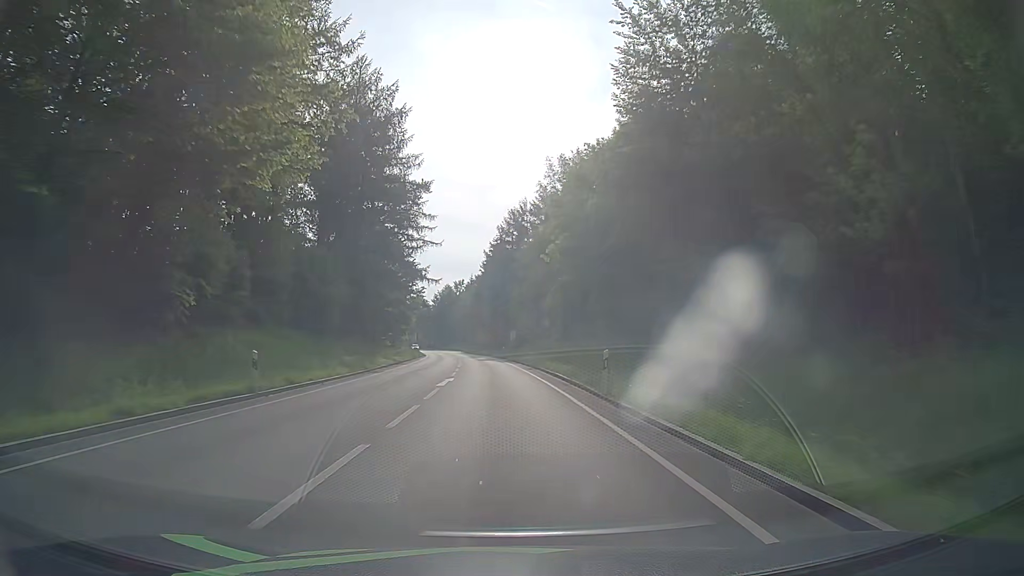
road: primary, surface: asphalt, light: Day
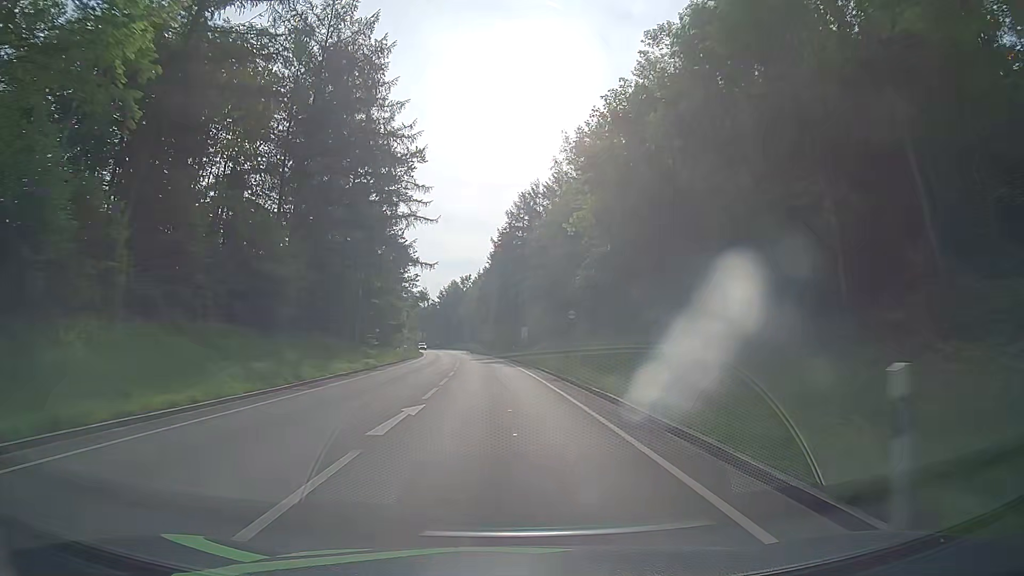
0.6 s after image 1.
(-0.1, +12.4) m; -1°
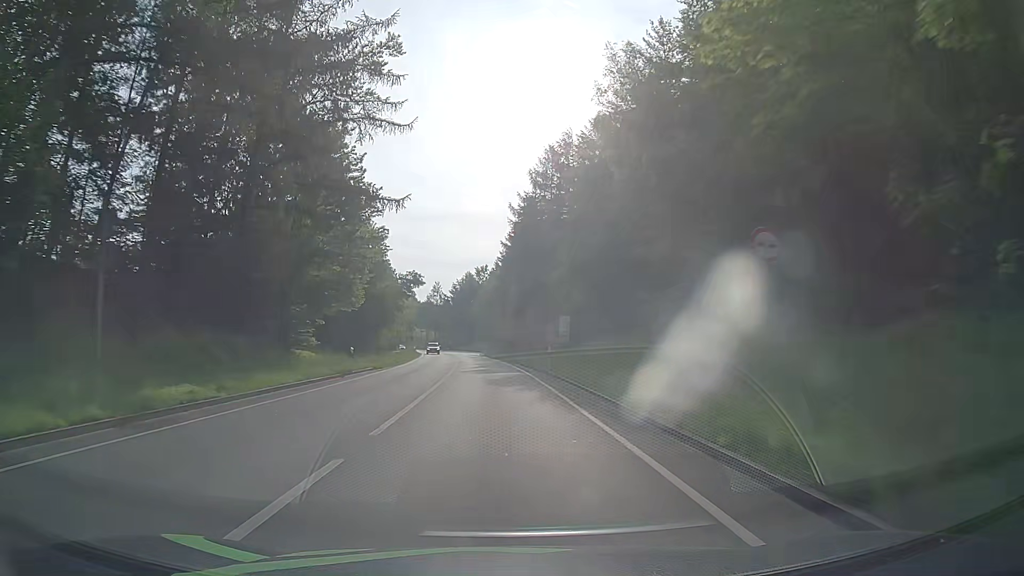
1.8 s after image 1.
(-0.2, +24.8) m; -1°
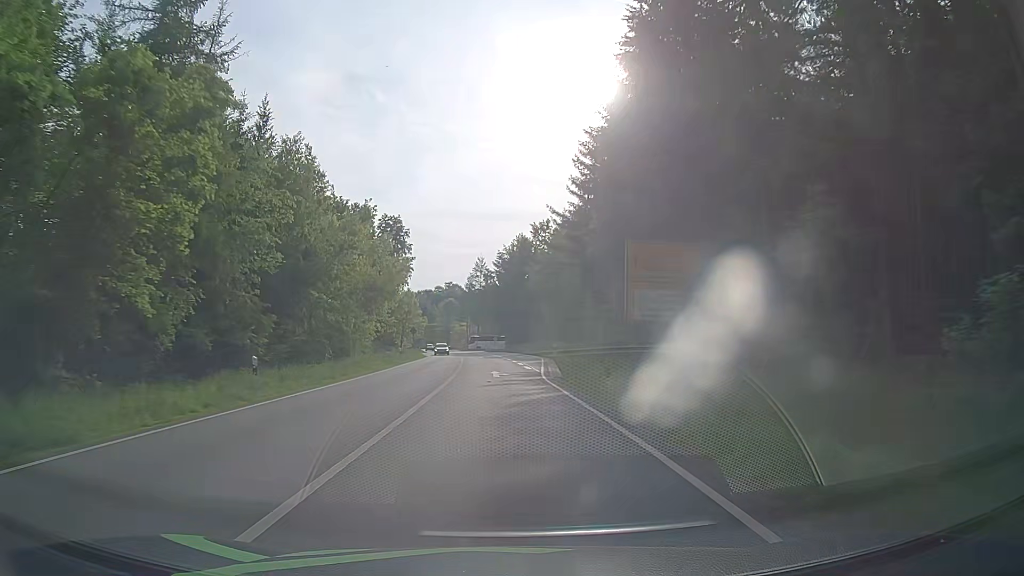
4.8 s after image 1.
(-3.1, +61.8) m; -5°
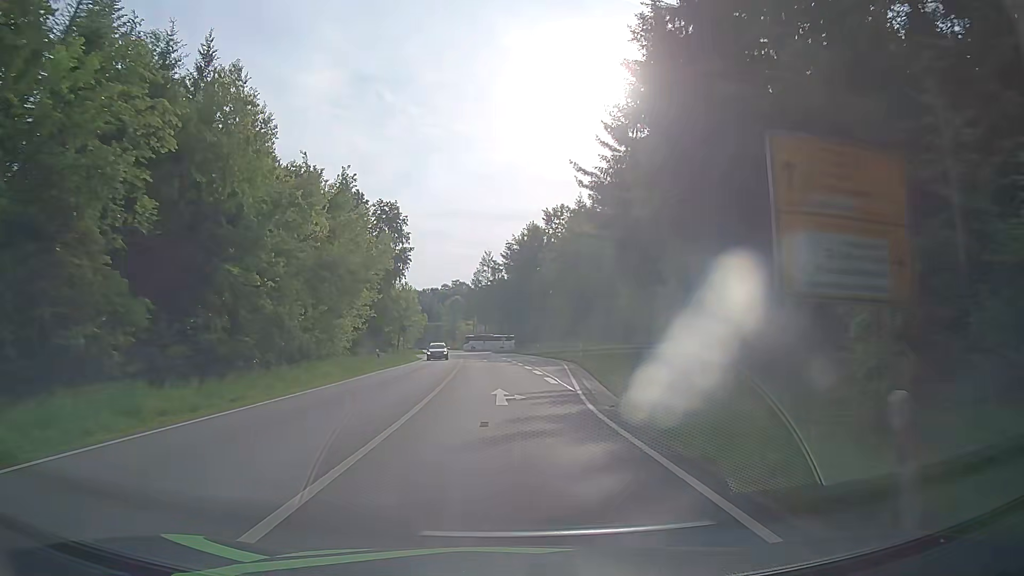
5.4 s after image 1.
(-0.1, +12.4) m; -1°
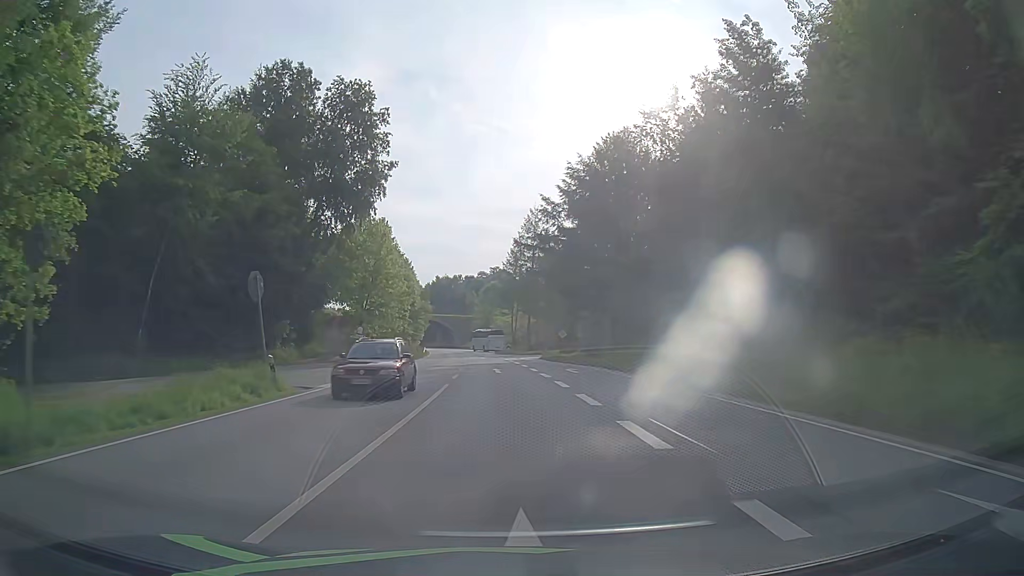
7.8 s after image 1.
(-1.7, +49.4) m; -4°
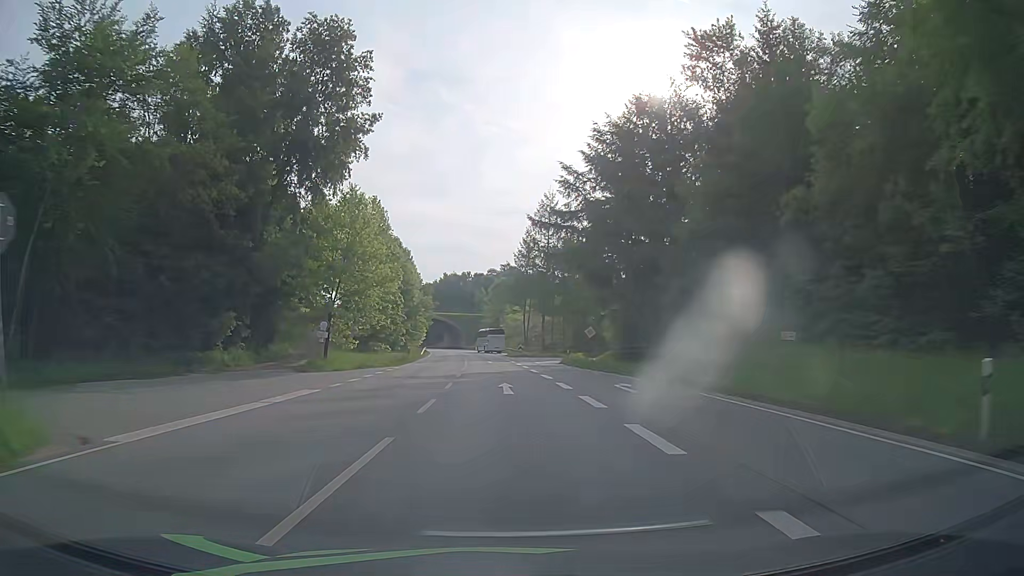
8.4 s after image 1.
(0.0, +12.3) m; 0°
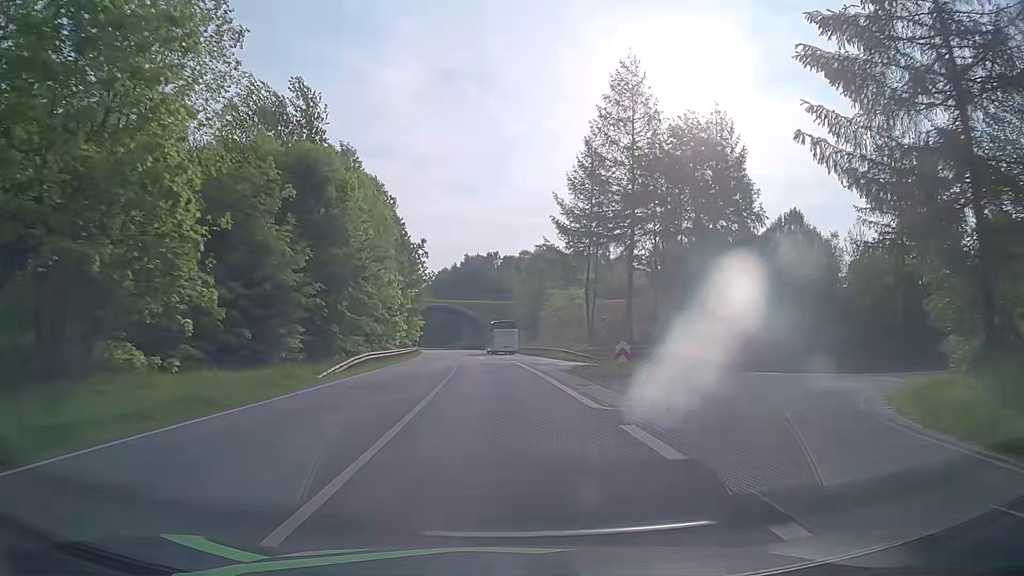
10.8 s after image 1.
(-1.4, +48.1) m; -3°
(0, +10) (0, +20) (-1, +30) (-1, +40) (-1, +50) (-2, +60) (-3, +70) (-4, +80) (-5, +90) (-6, +100) m
